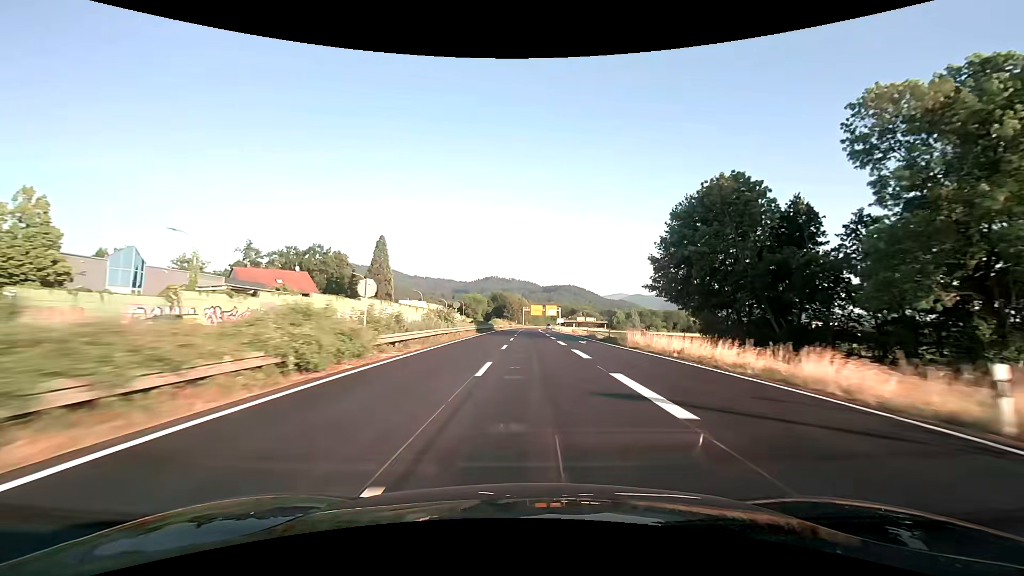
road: trunk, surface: asphalt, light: Day
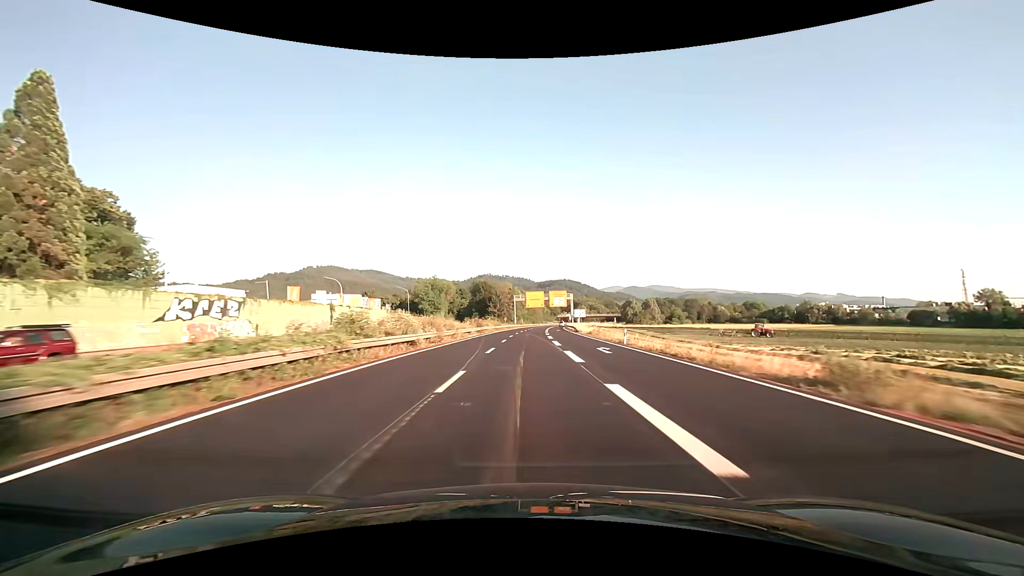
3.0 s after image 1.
(+0.4, +74.6) m; +1°
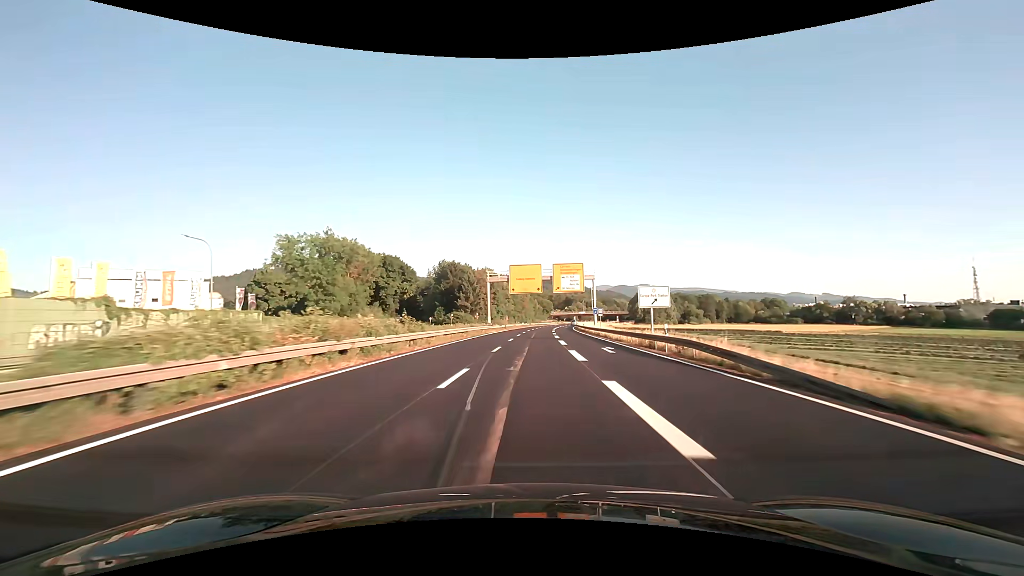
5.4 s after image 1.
(+0.5, +59.5) m; +1°
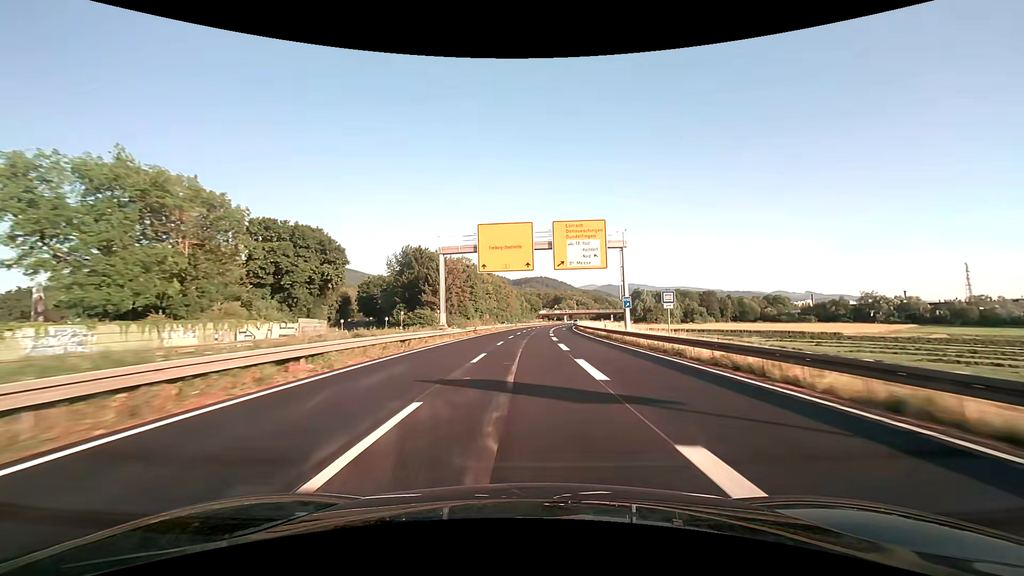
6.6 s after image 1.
(+0.4, +29.8) m; +1°
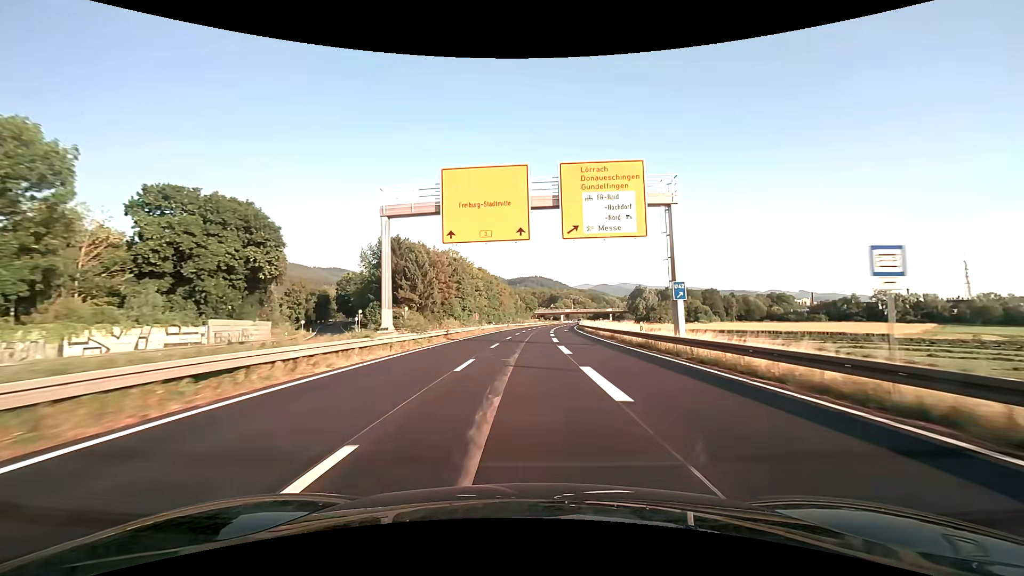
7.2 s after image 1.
(+0.1, +14.9) m; +1°
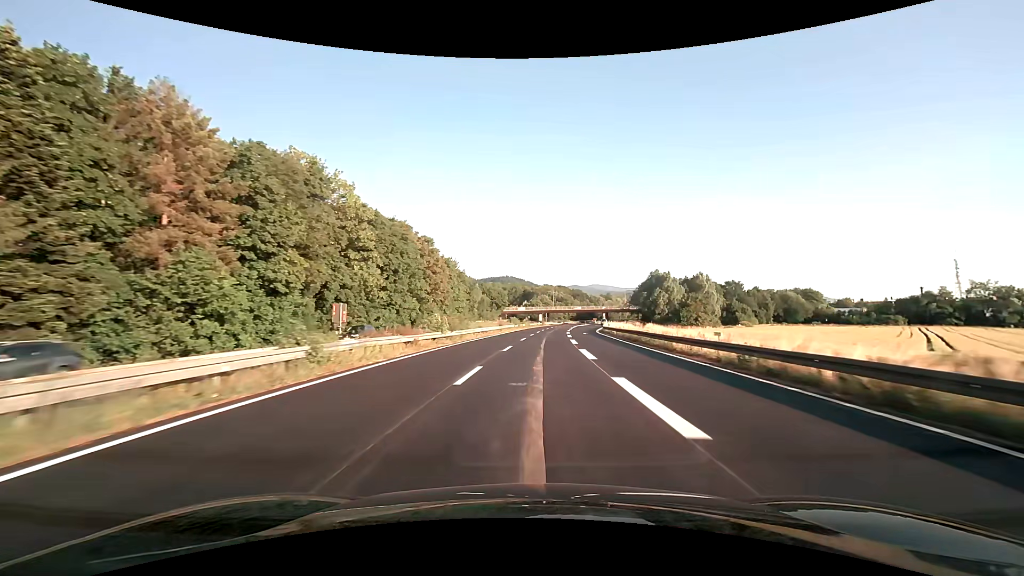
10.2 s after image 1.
(+1.7, +74.6) m; +3°
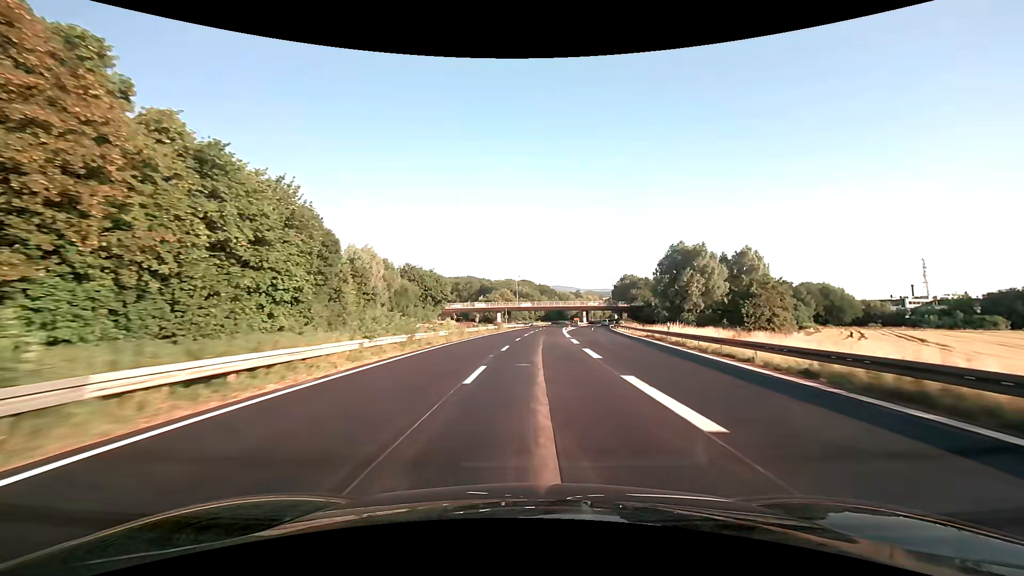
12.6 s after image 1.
(+2.7, +59.7) m; +4°
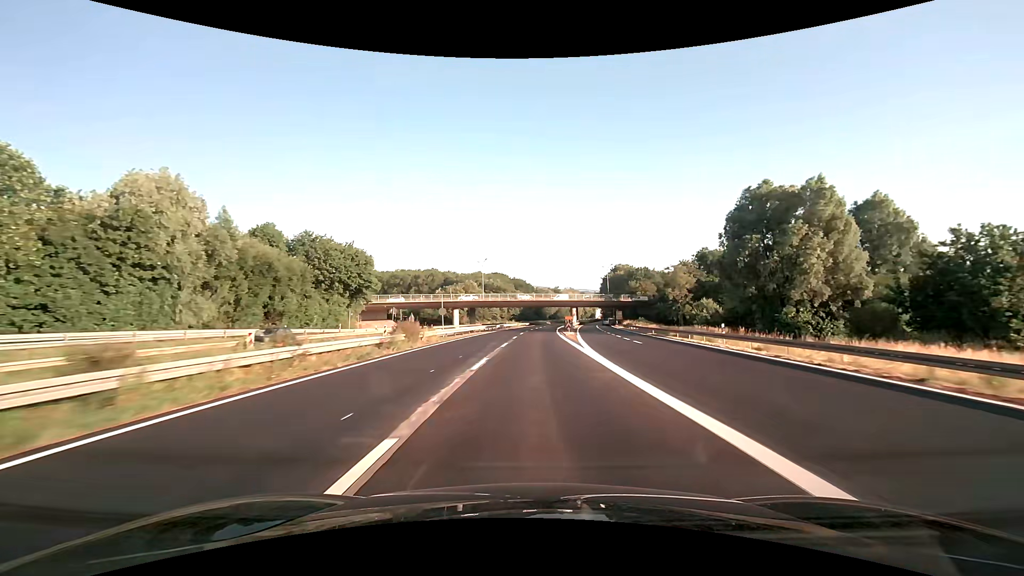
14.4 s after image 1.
(+1.2, +44.9) m; +3°
(0, +10) (0, +20) (0, +30) (+1, +40) (+1, +50) (+1, +60) (+2, +70) (+3, +80) (+3, +90) (+4, +100) m
